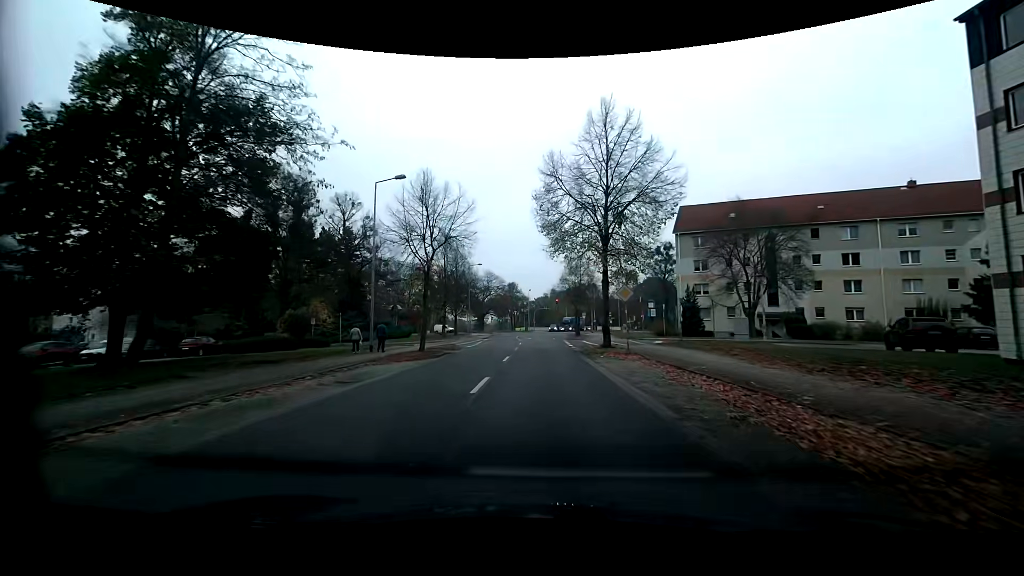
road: residential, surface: asphalt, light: Day
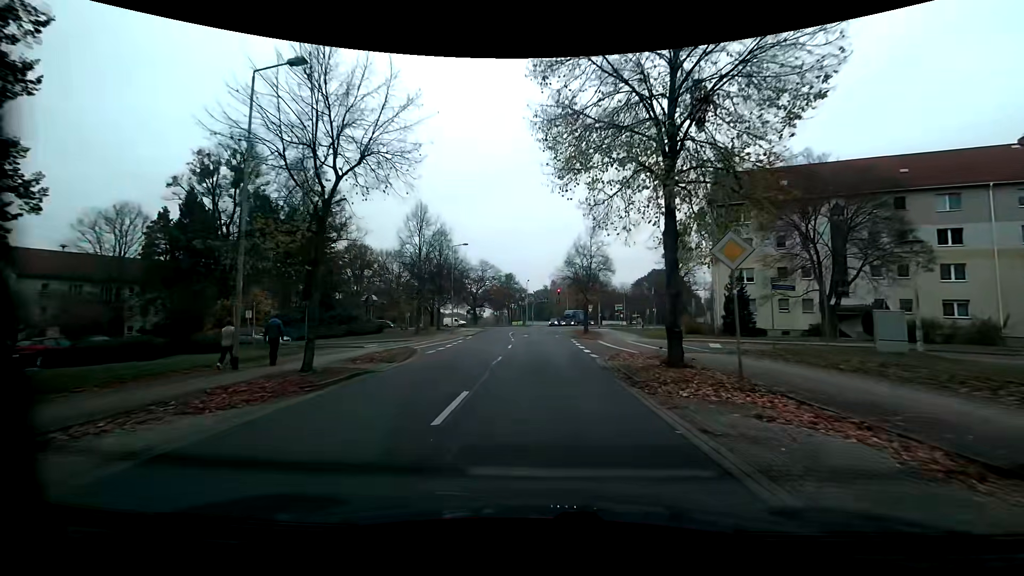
(+0.1, +11.9) m; 0°
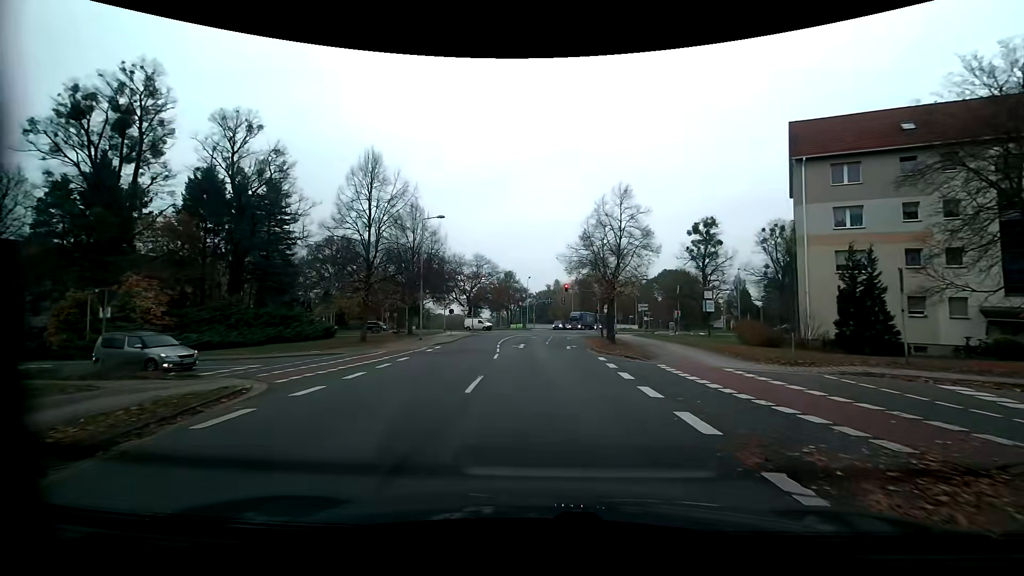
(0.0, +14.5) m; 0°
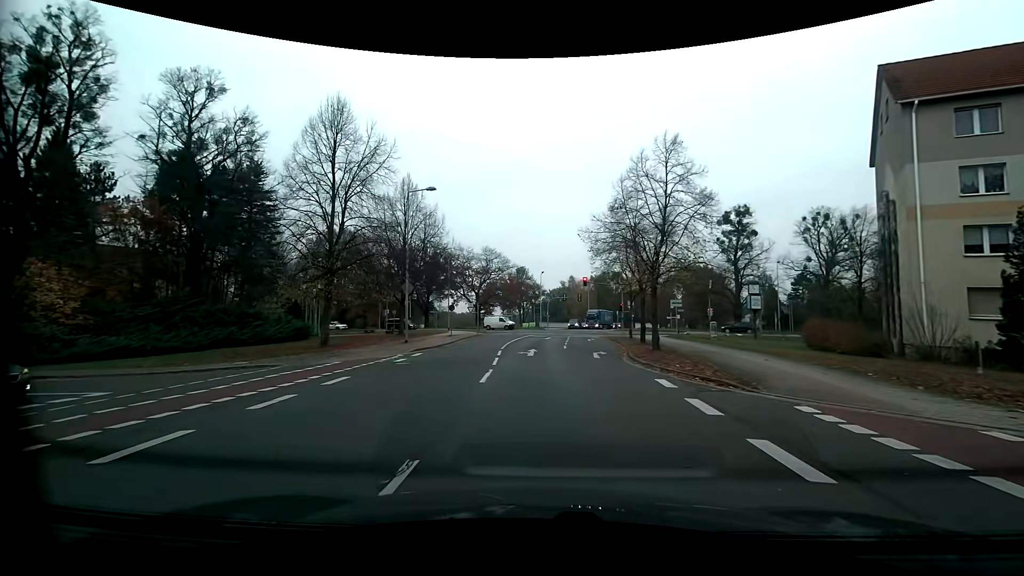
(0.0, +7.5) m; -2°
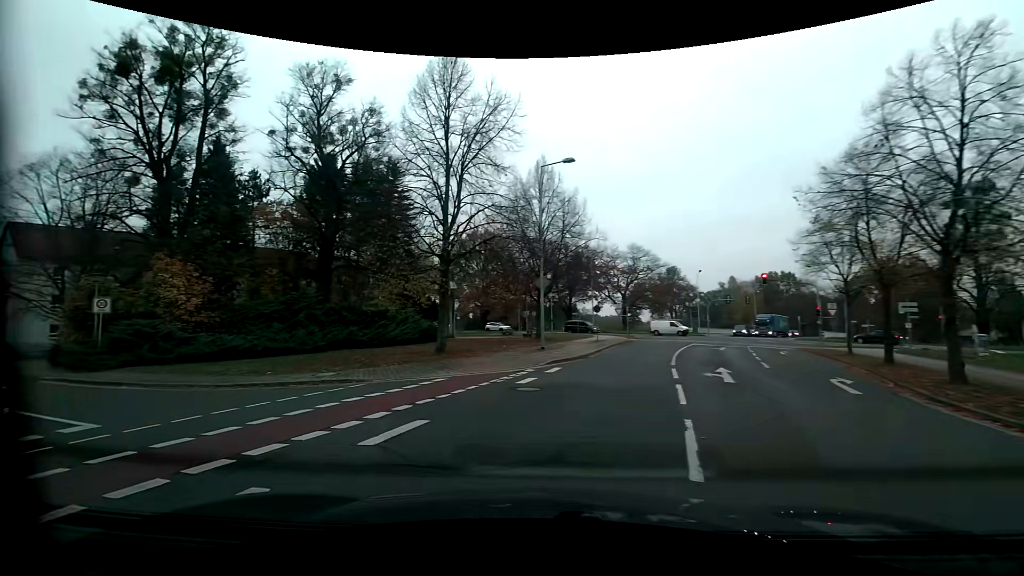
(-0.7, +6.2) m; -17°
(-4, +9) (-12, +14) (-21, +19) (-29, +25) (-38, +30) (-46, +36) (-55, +41) (-63, +46) (-71, +51) (-80, +57) m
